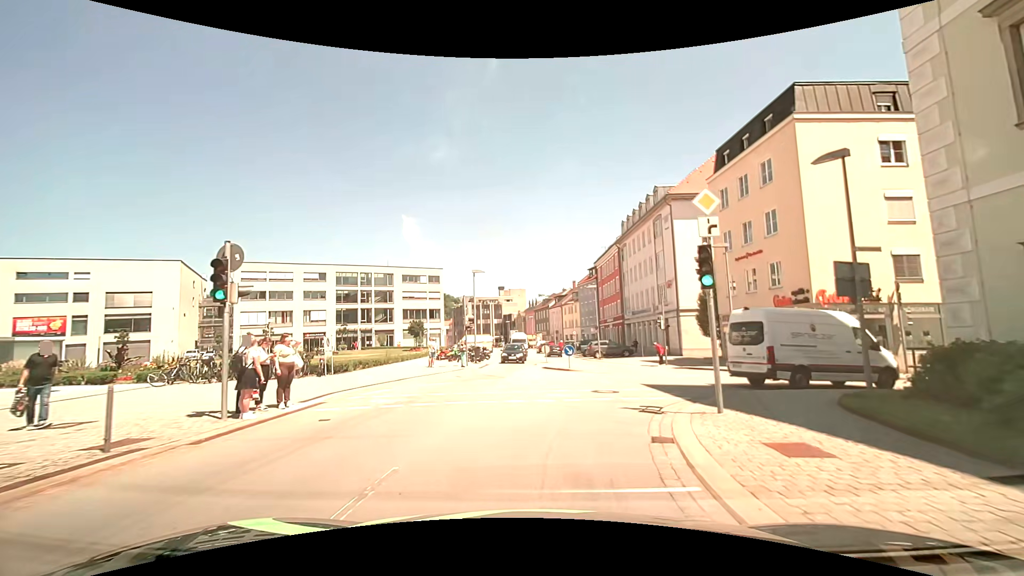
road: tertiary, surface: asphalt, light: Day
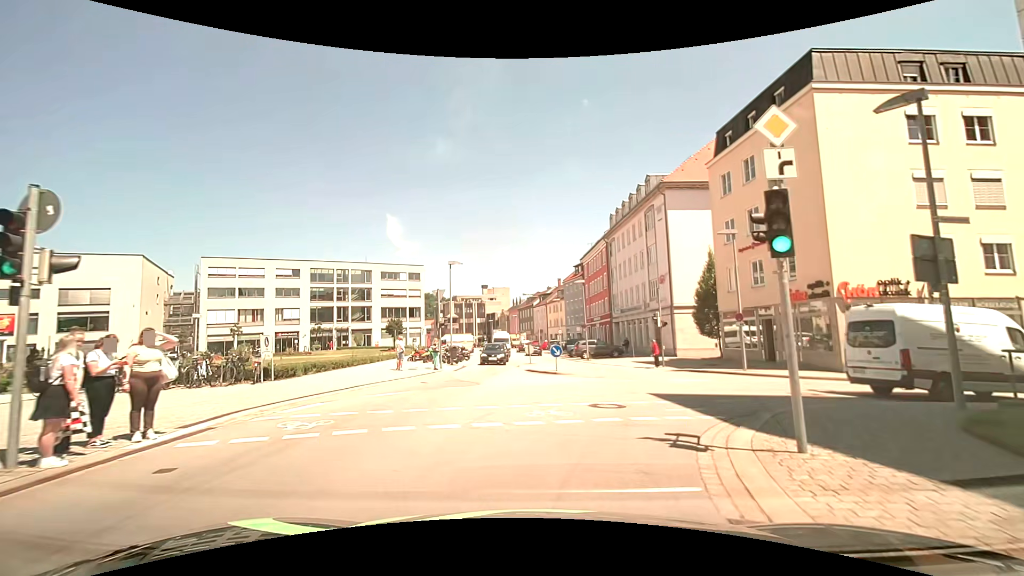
(0.0, +3.6) m; +1°
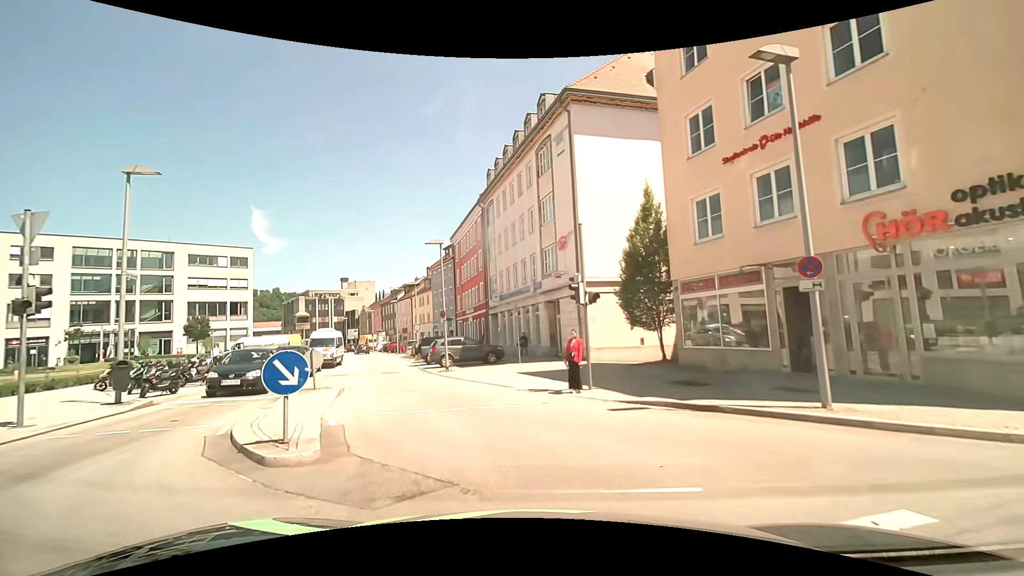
(+2.3, +16.4) m; +14°
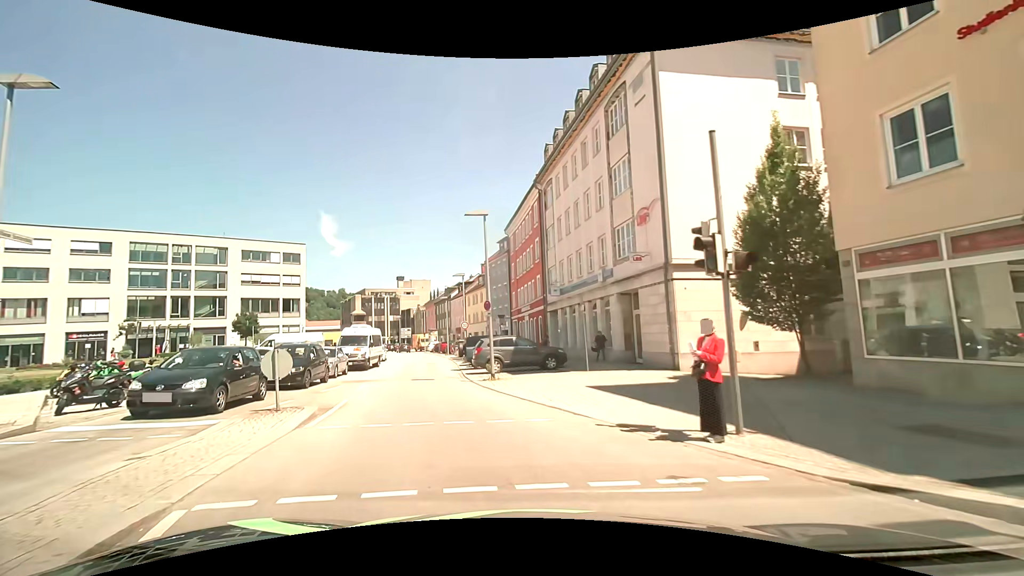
(-0.4, +6.1) m; -8°
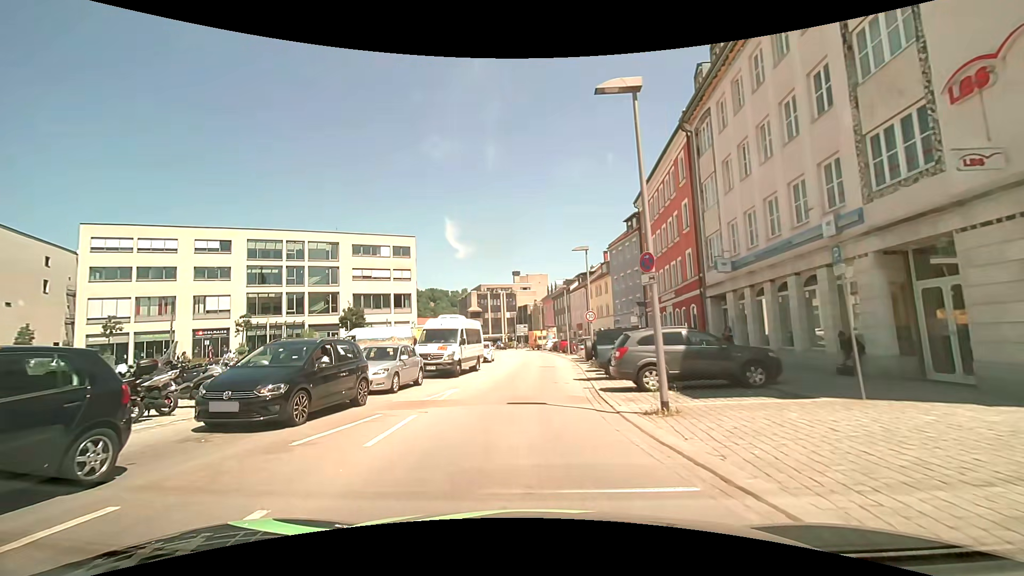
(-1.1, +9.7) m; -12°
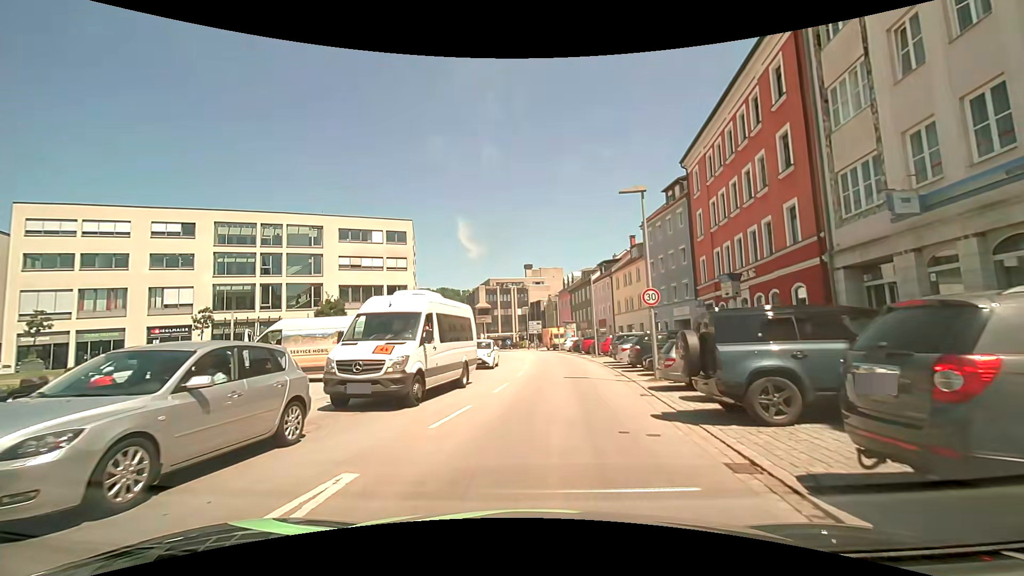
(-0.3, +10.6) m; -1°
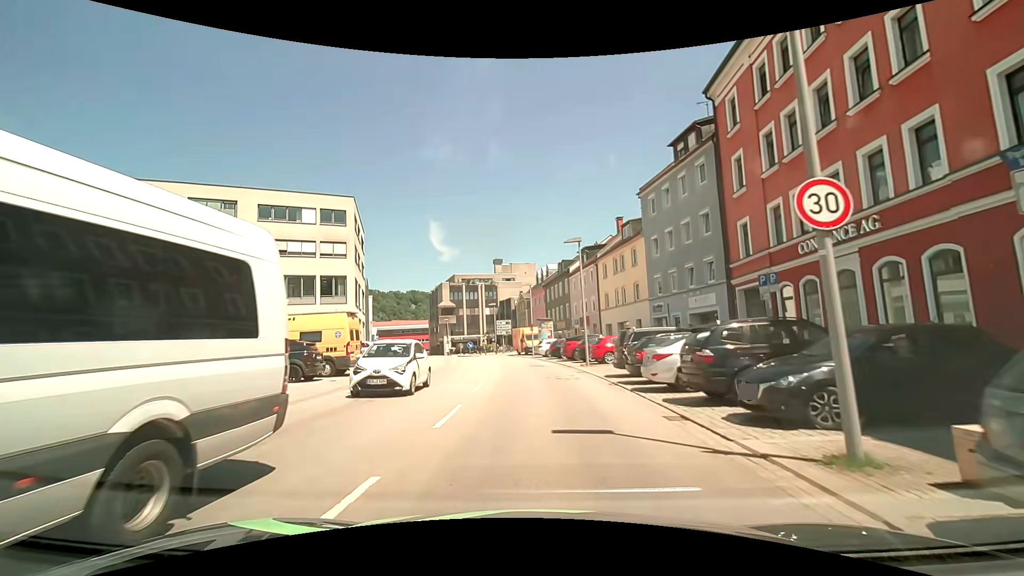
(+0.2, +11.8) m; +3°
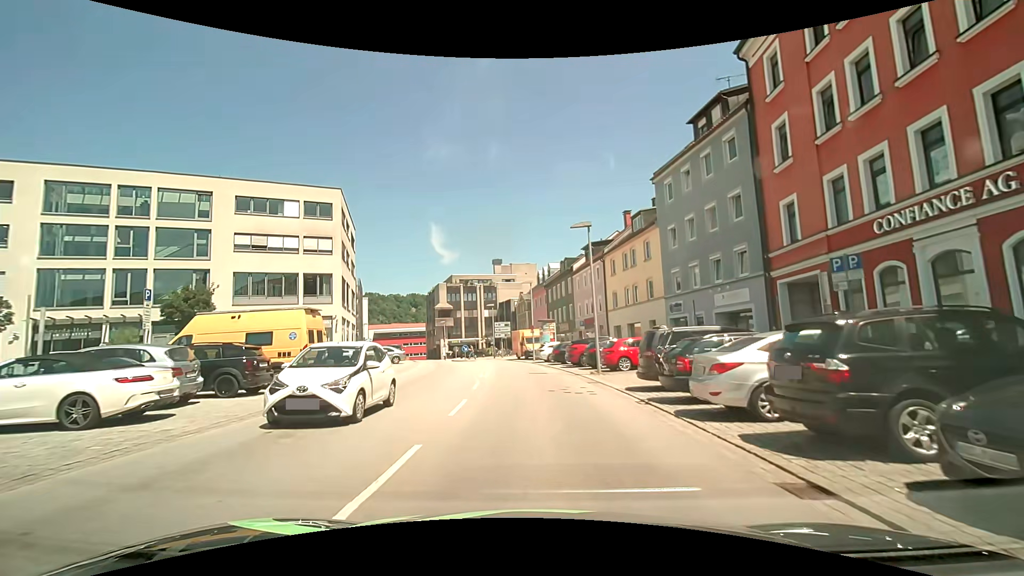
(0.0, +4.2) m; -1°
(0, +10) (0, +20) (0, +30) (-1, +40) (-3, +50) (-5, +60) (-8, +69) (-12, +78) (-17, +87) (-22, +96) m
